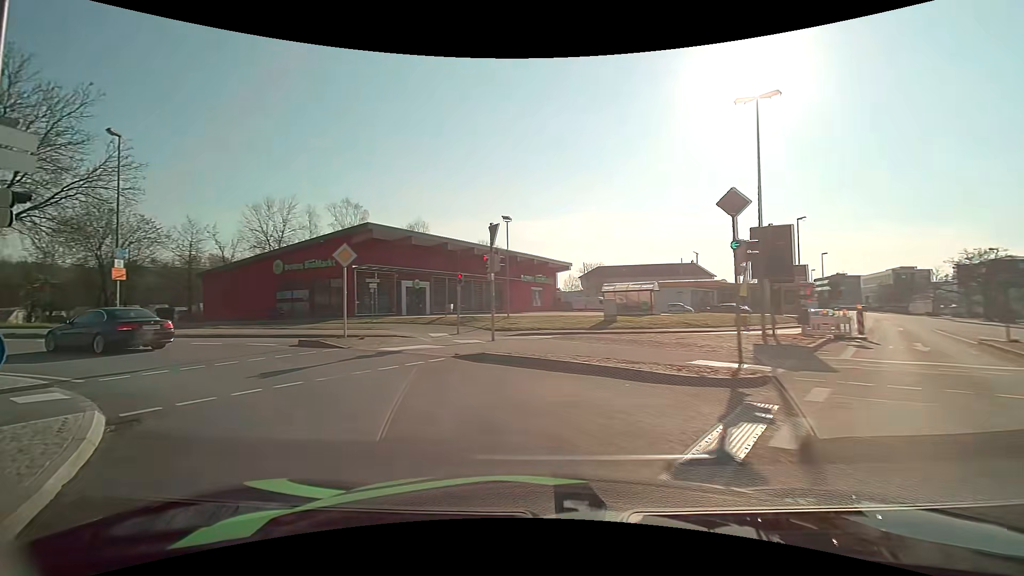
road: primary_link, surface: asphalt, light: Day
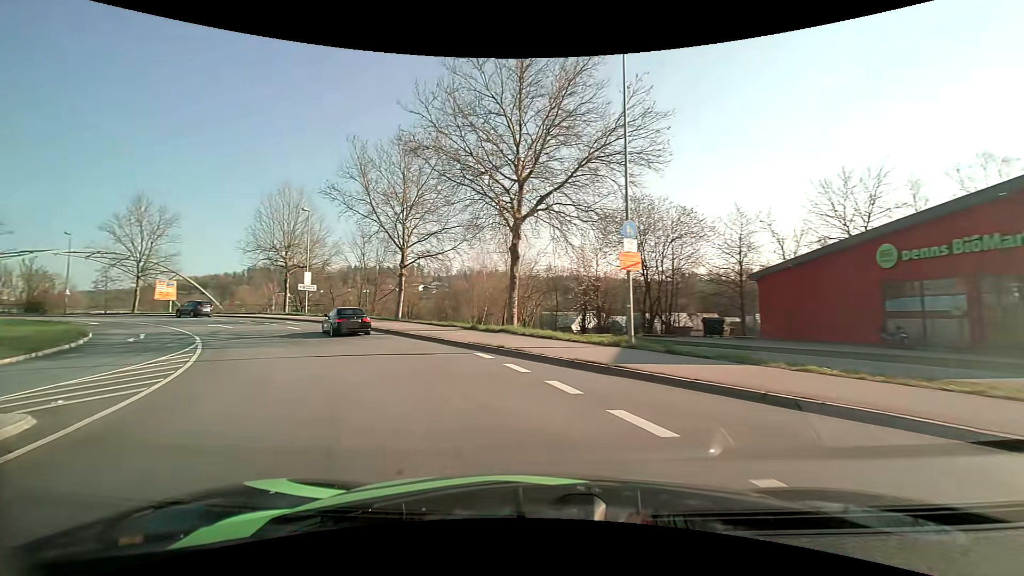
(-8.5, +14.4) m; -59°
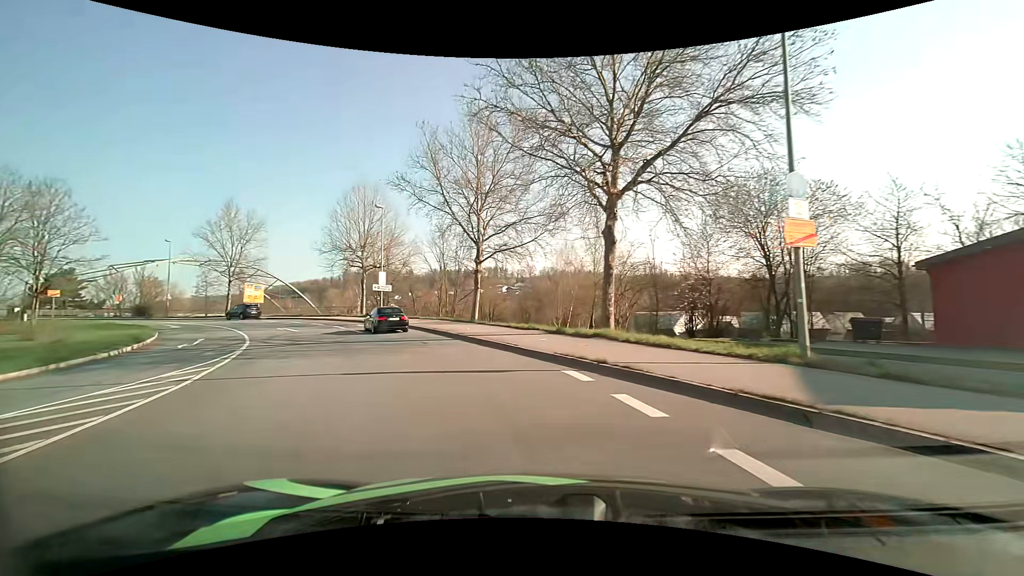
(-0.4, +4.9) m; -9°
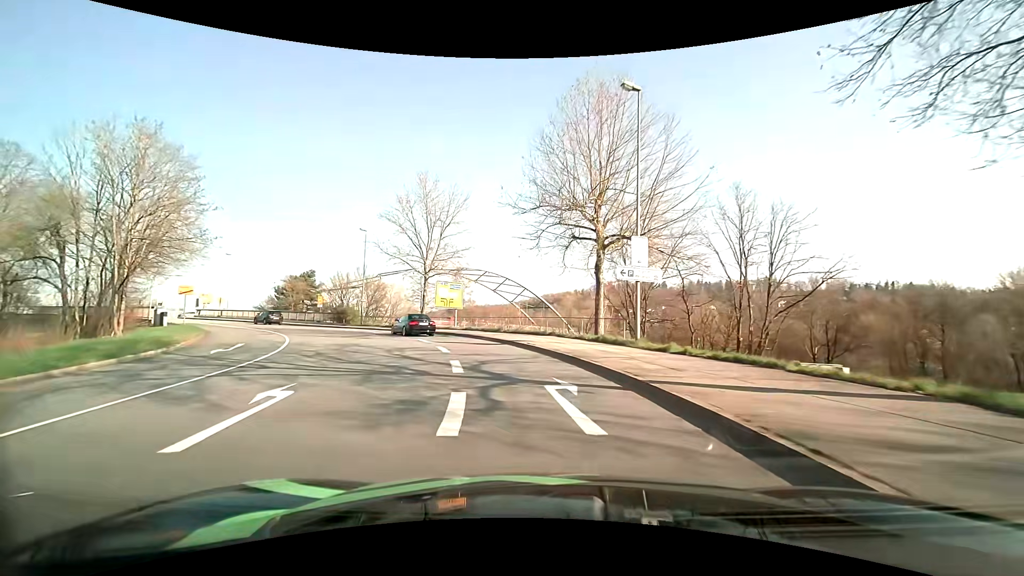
(-8.2, +26.6) m; -29°
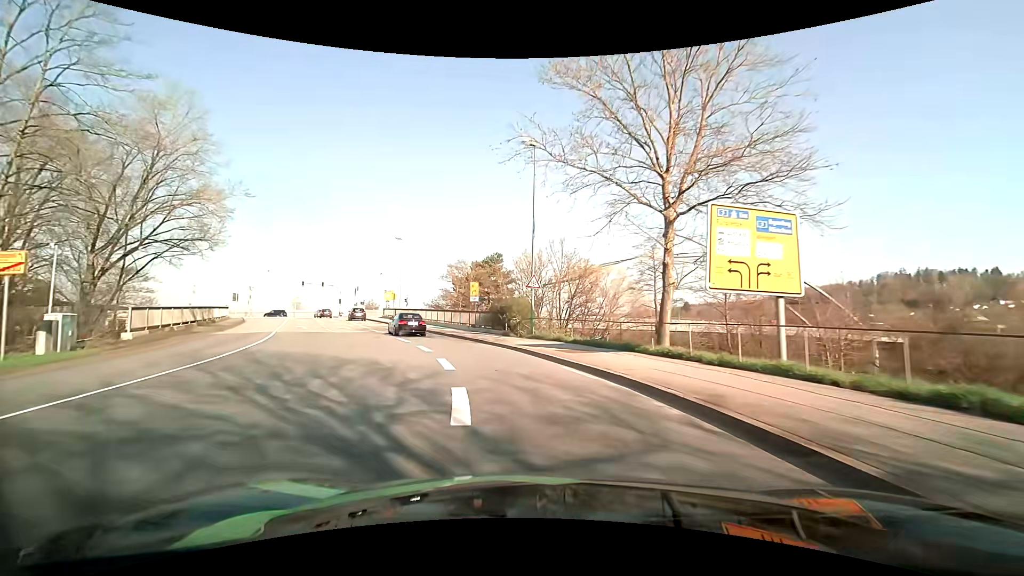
(-6.3, +28.7) m; -25°
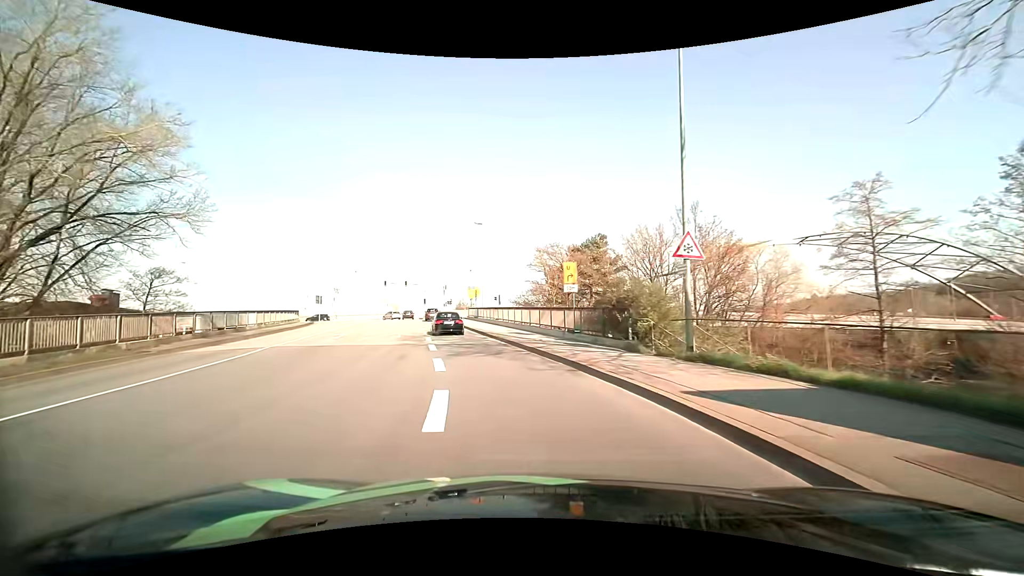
(-1.2, +12.2) m; -11°
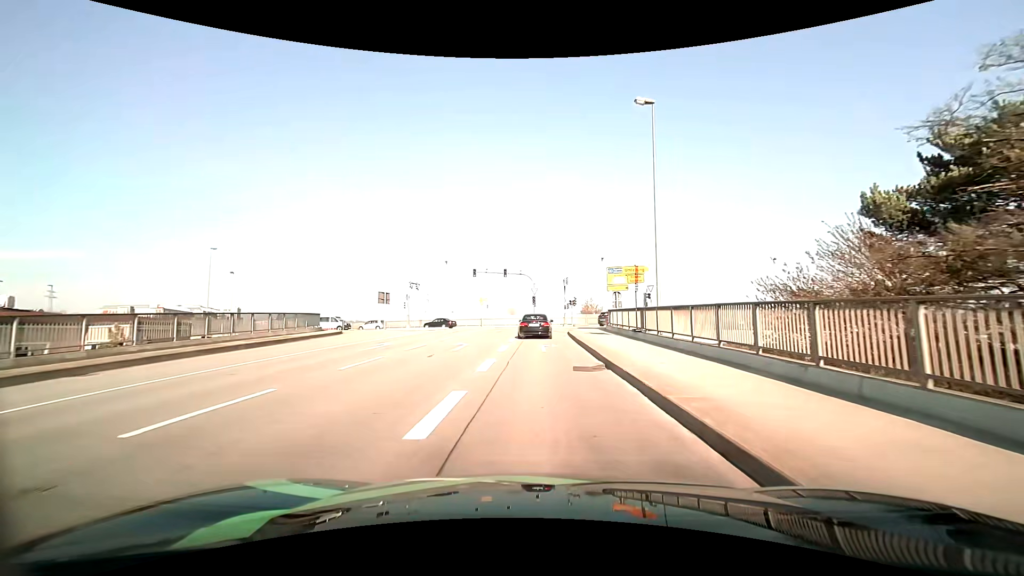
(-5.4, +30.0) m; -15°
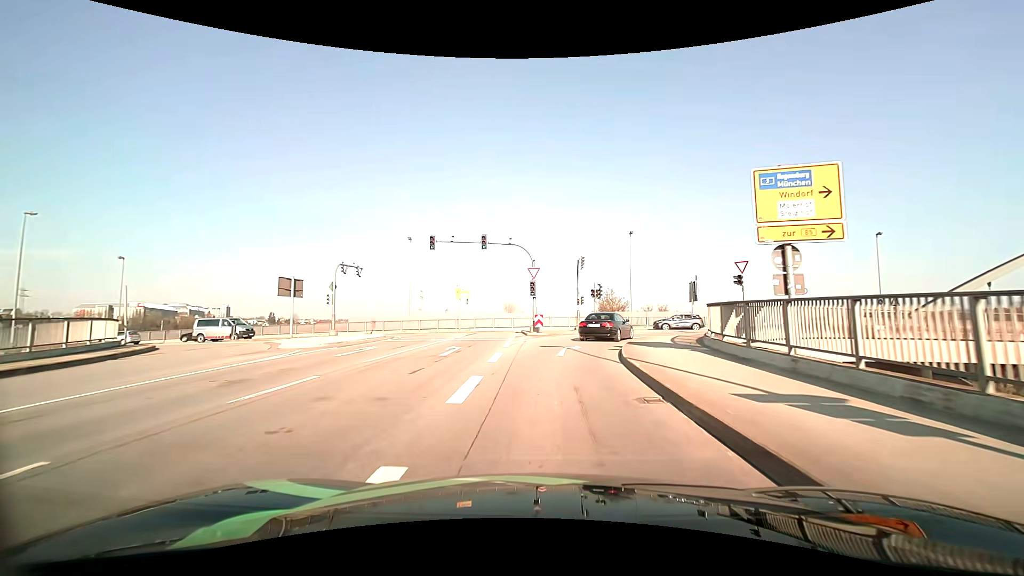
(-0.2, +22.0) m; 0°
